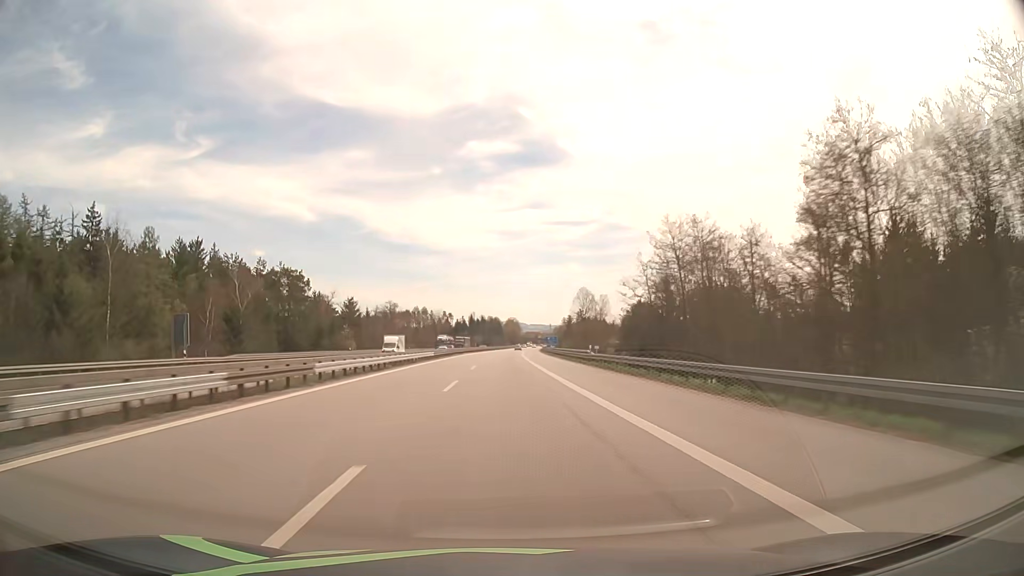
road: motorway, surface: asphalt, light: Day
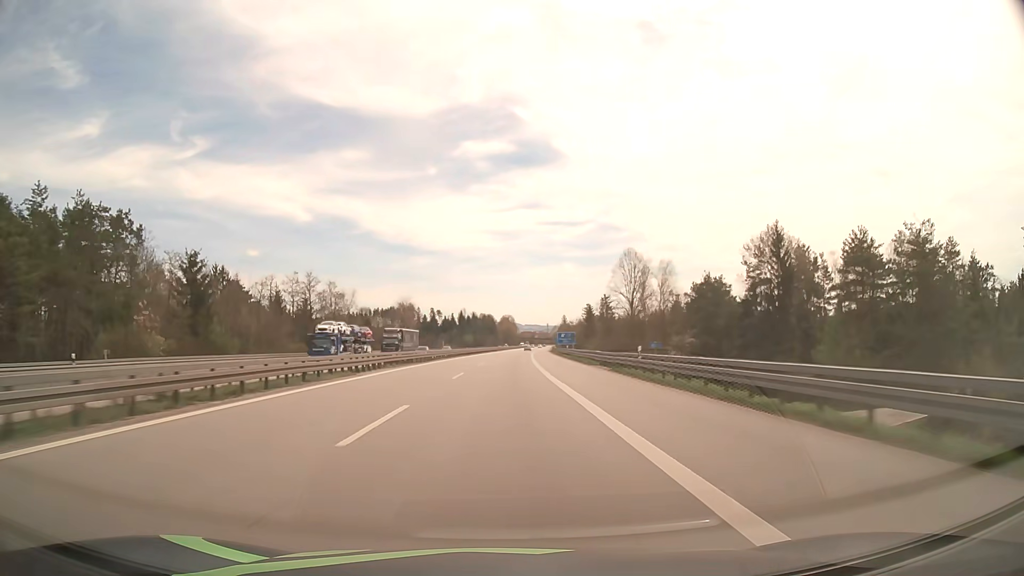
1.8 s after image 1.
(+0.1, +65.1) m; 0°
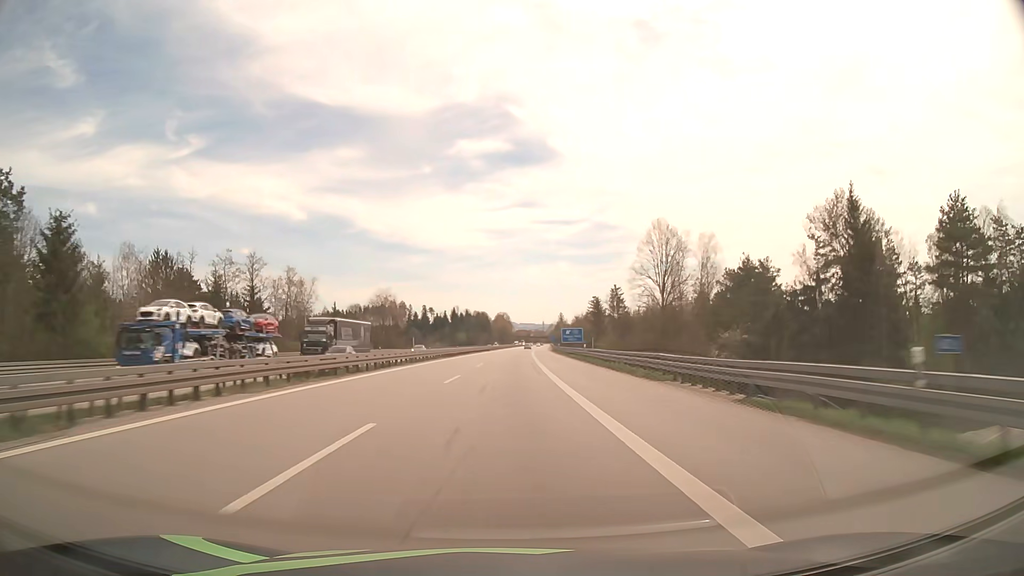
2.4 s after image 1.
(0.0, +21.6) m; 0°
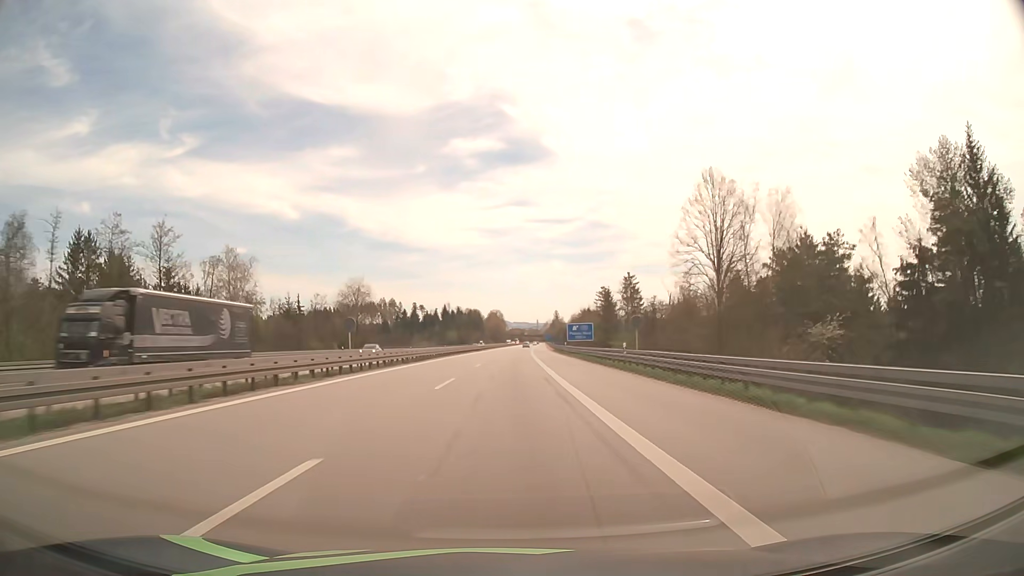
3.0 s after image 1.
(+0.1, +21.6) m; +1°
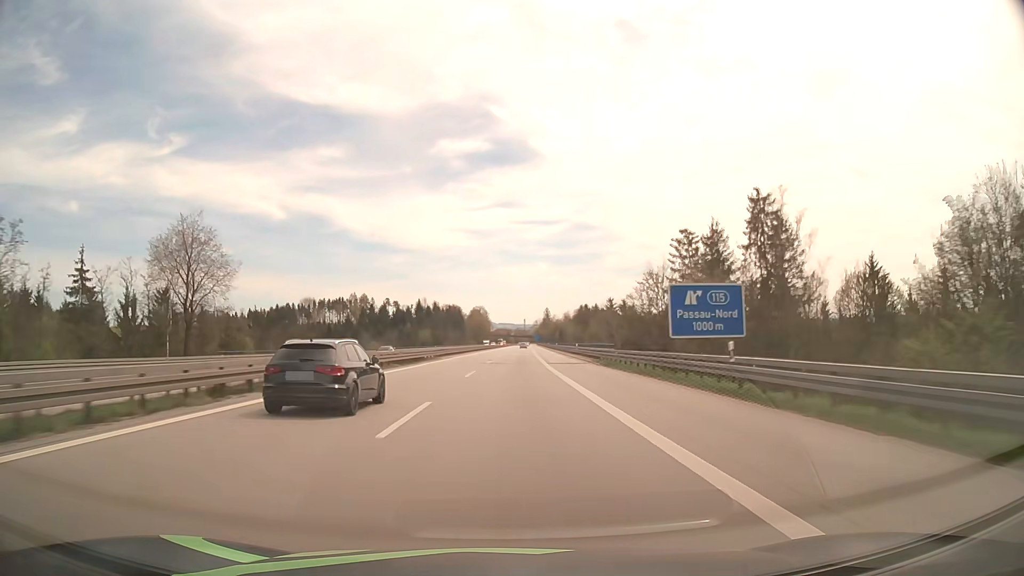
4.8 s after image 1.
(+0.7, +64.5) m; +1°
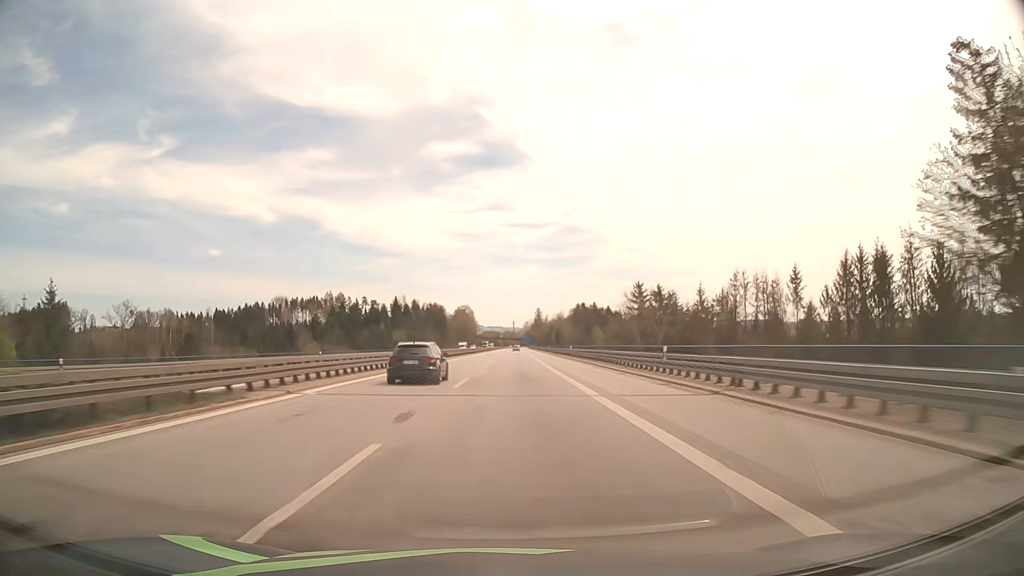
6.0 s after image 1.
(+0.4, +42.8) m; +1°
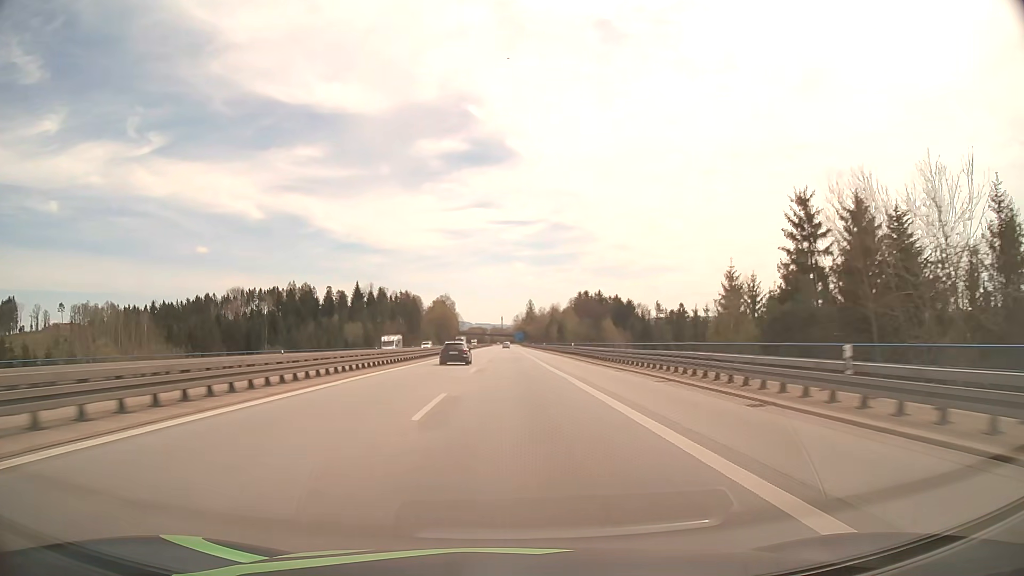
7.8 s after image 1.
(+0.7, +63.8) m; +1°
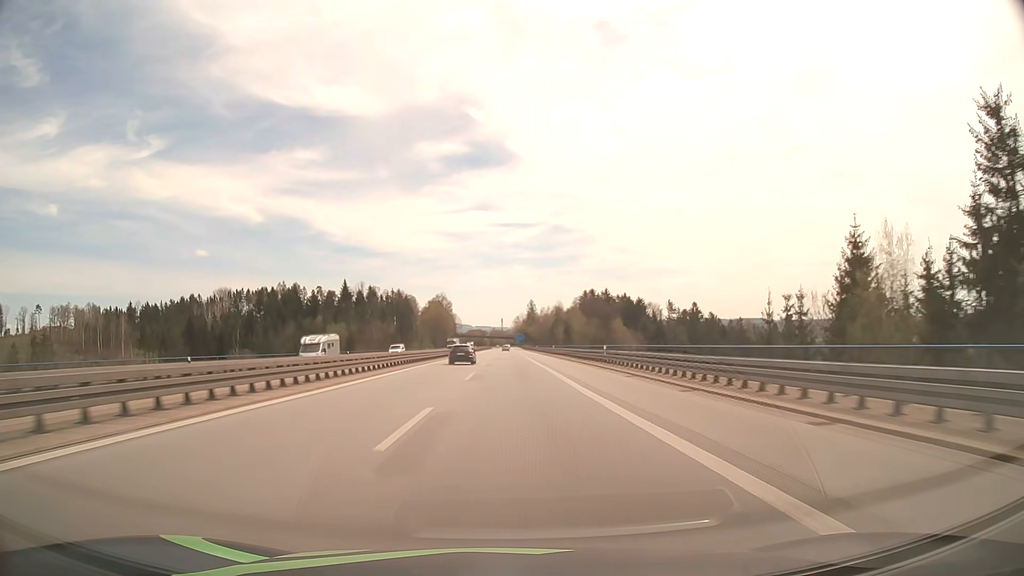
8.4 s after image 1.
(0.0, +21.2) m; 0°
